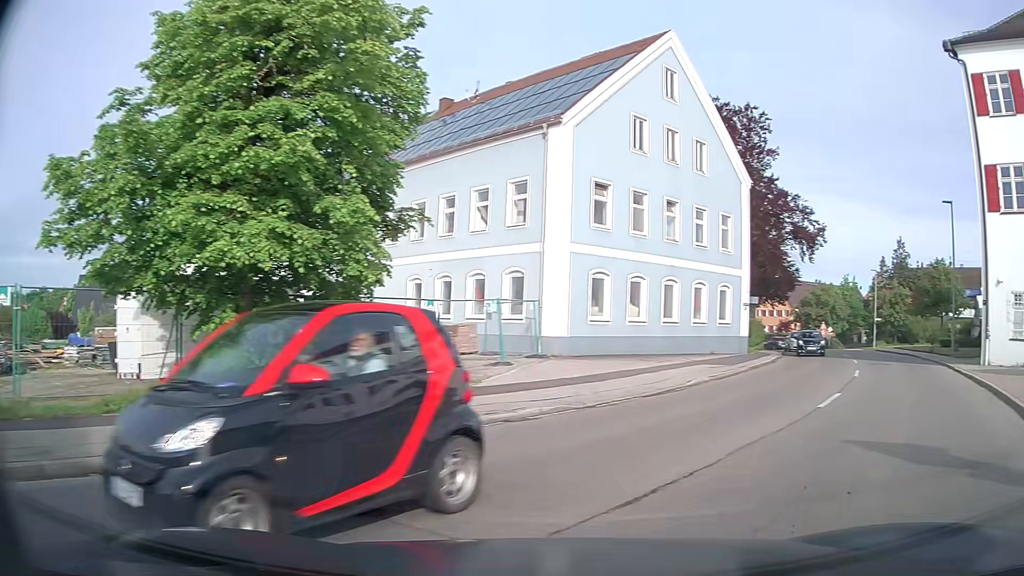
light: Day
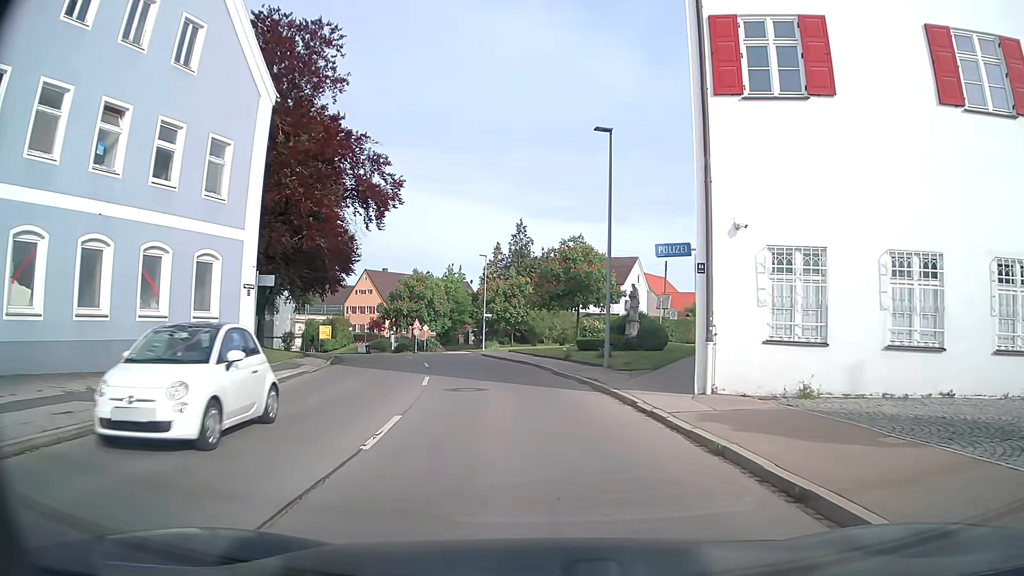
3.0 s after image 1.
(+7.0, +12.3) m; +35°
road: tertiary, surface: asphalt
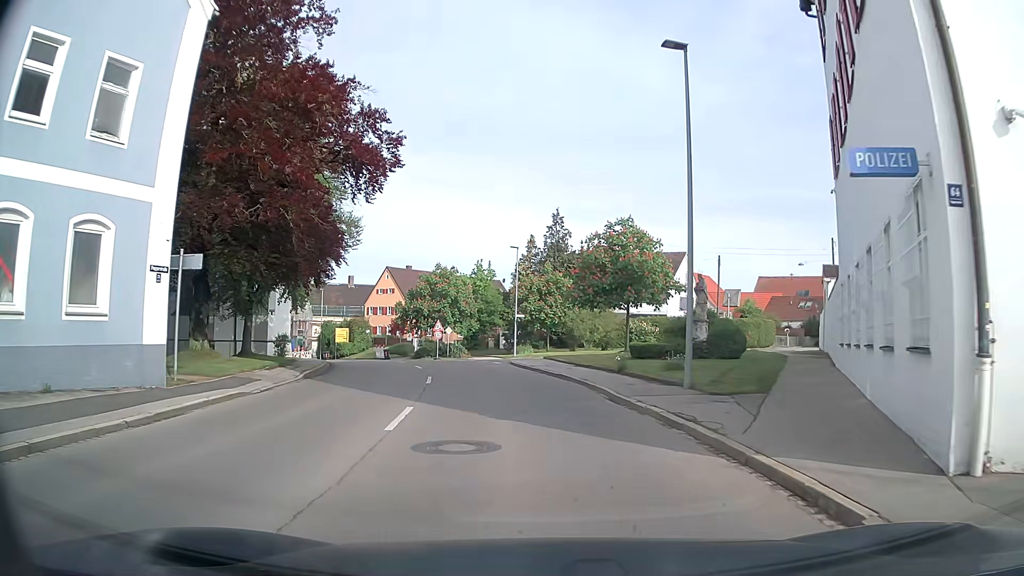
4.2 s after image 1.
(-0.3, +7.6) m; -3°
(0, +10) (-1, +20) (-3, +30) (-6, +39) (-10, +49) (-15, +57) (-21, +65) (-28, +72) (-35, +79) (-41, +87) m
